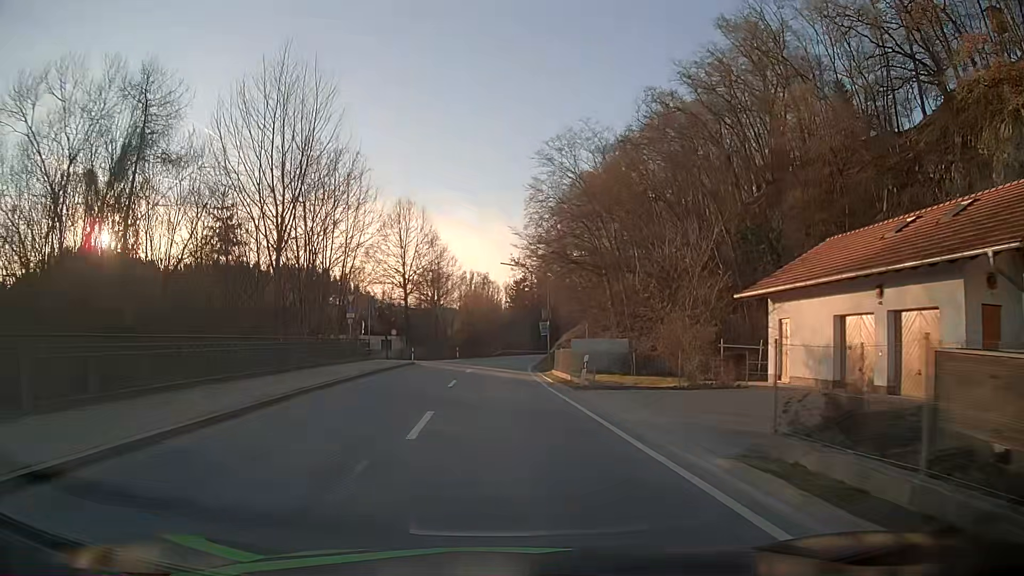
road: secondary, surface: asphalt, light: Day
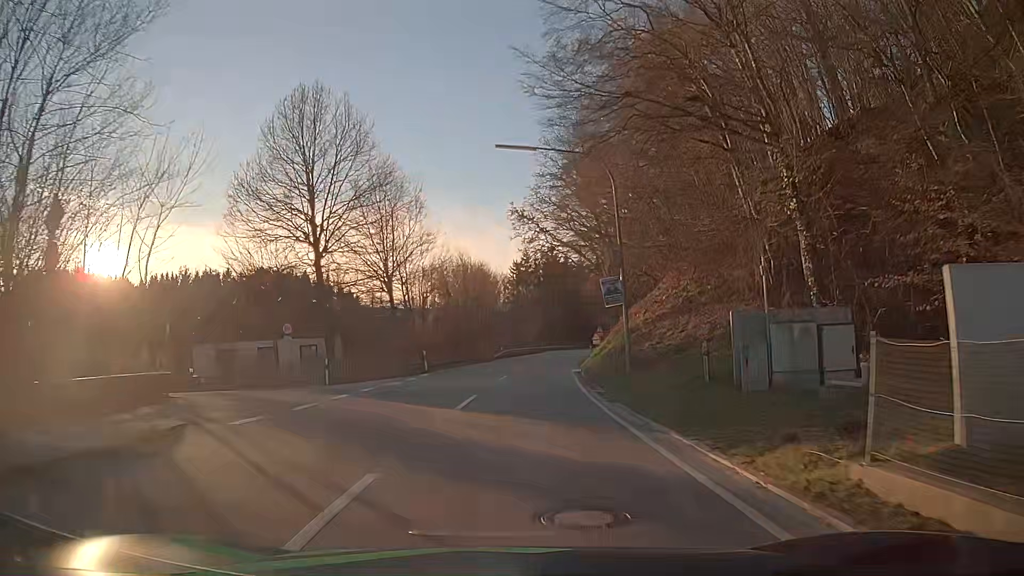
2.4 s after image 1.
(-0.4, +30.6) m; 0°
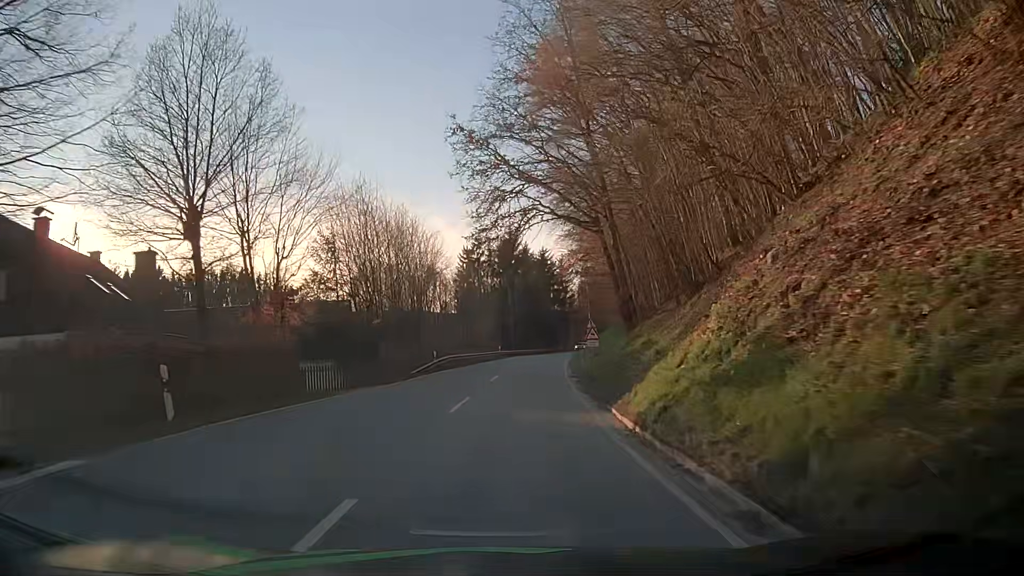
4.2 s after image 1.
(+0.8, +23.4) m; +3°
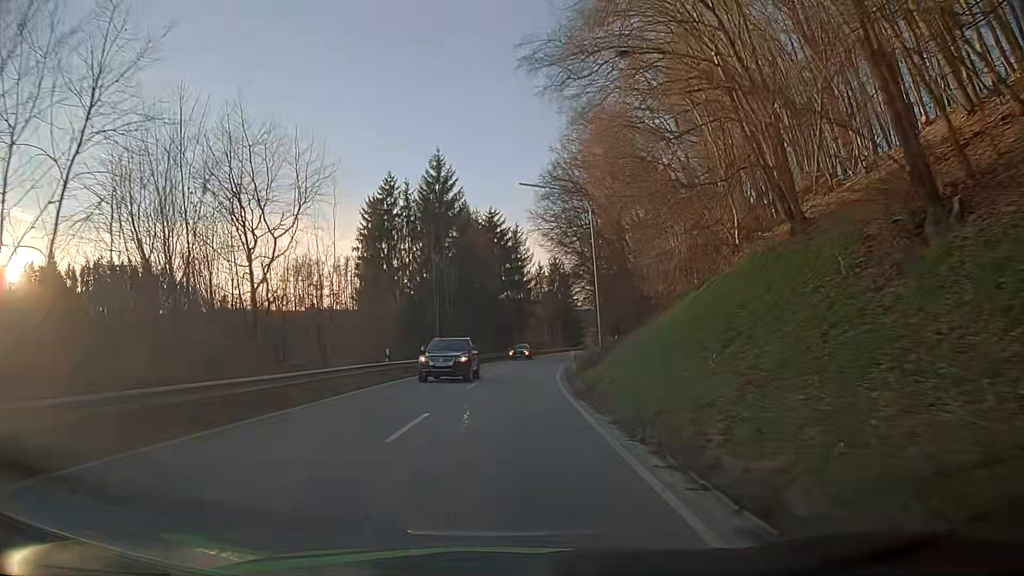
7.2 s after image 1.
(+2.2, +40.2) m; +5°
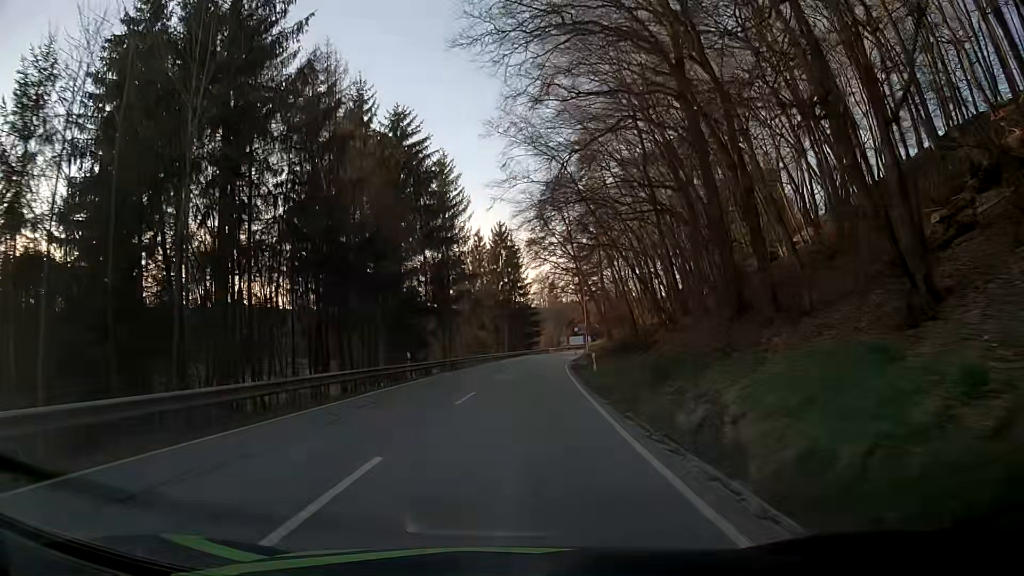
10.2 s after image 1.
(+1.6, +41.5) m; +6°
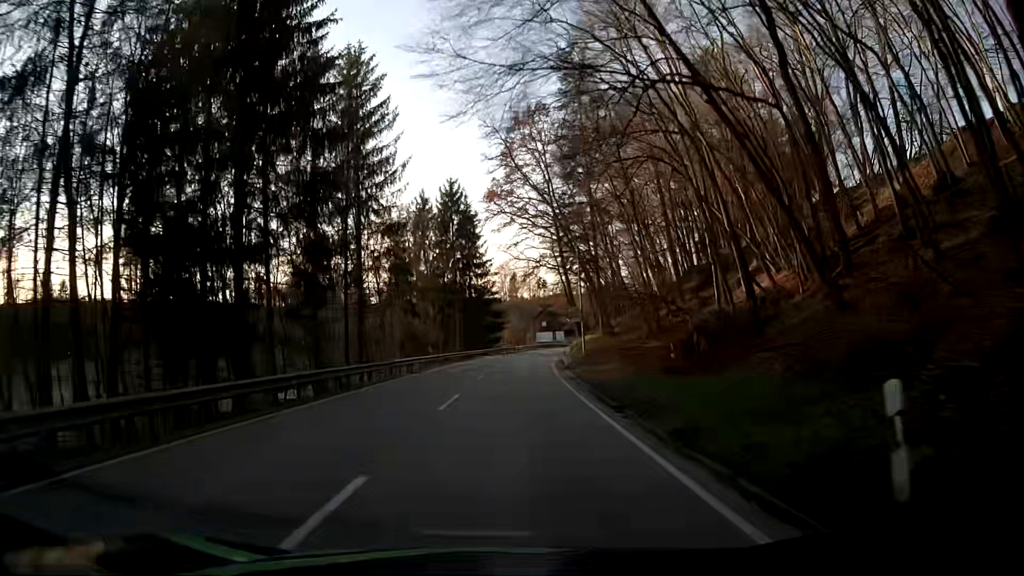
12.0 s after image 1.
(+0.7, +25.3) m; +3°
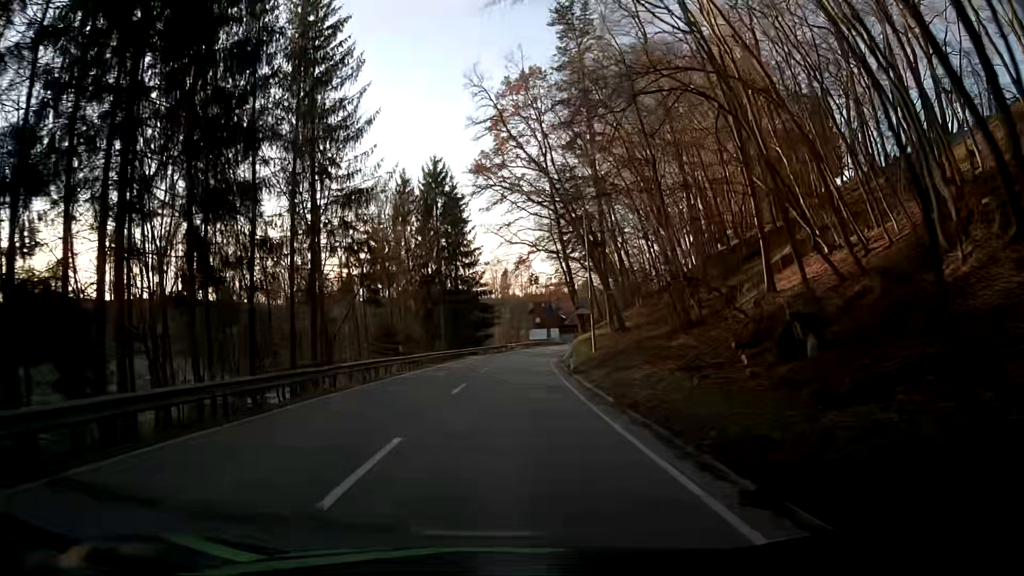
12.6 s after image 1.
(+0.1, +8.3) m; +1°
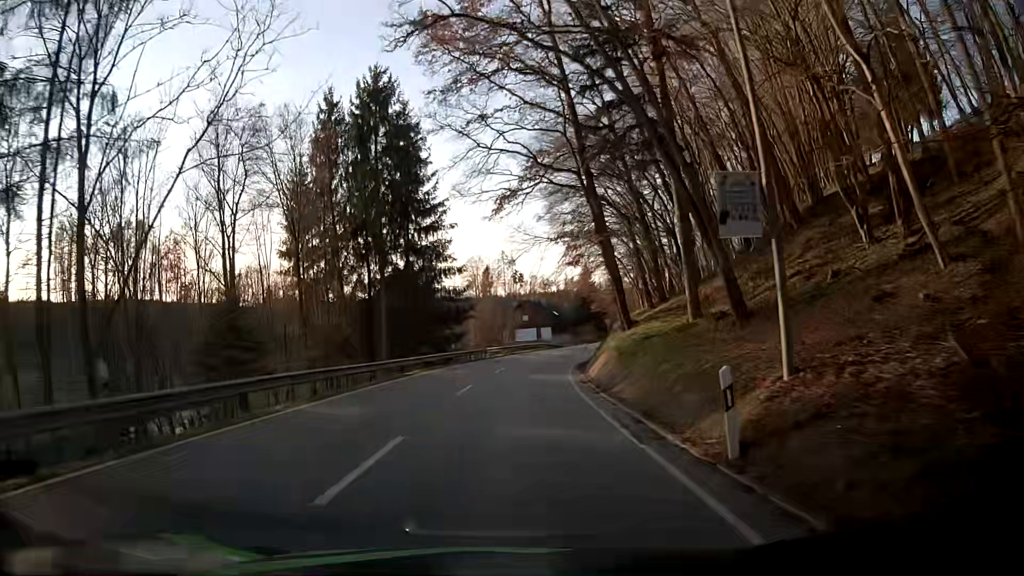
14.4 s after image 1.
(+0.3, +23.9) m; +1°
(0, +10) (0, +20) (+1, +30) (+2, +40) (+4, +50) (+6, +59) (+9, +69) (+13, +78) (+17, +87) (+22, +96) m
